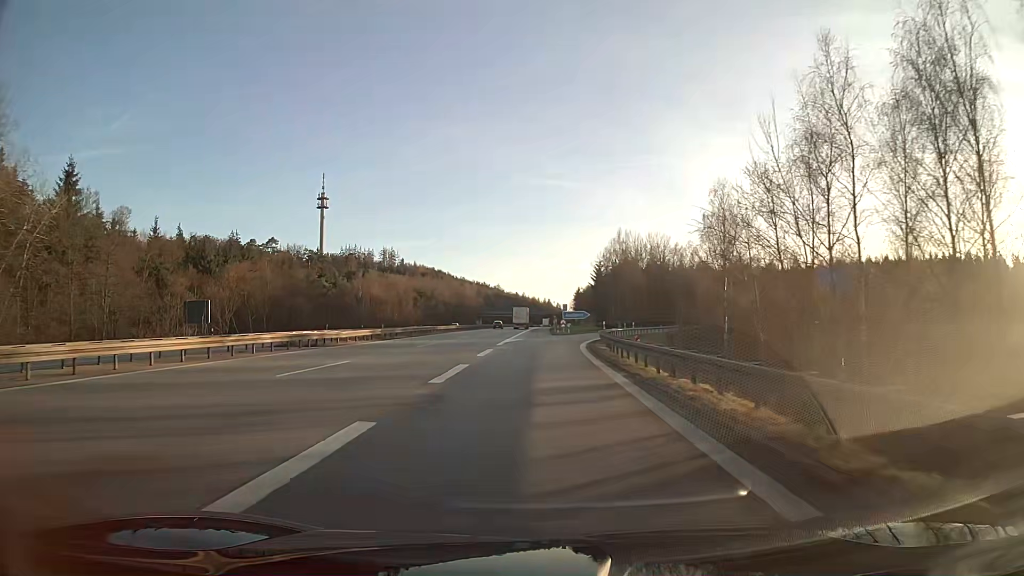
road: motorway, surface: asphalt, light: Day
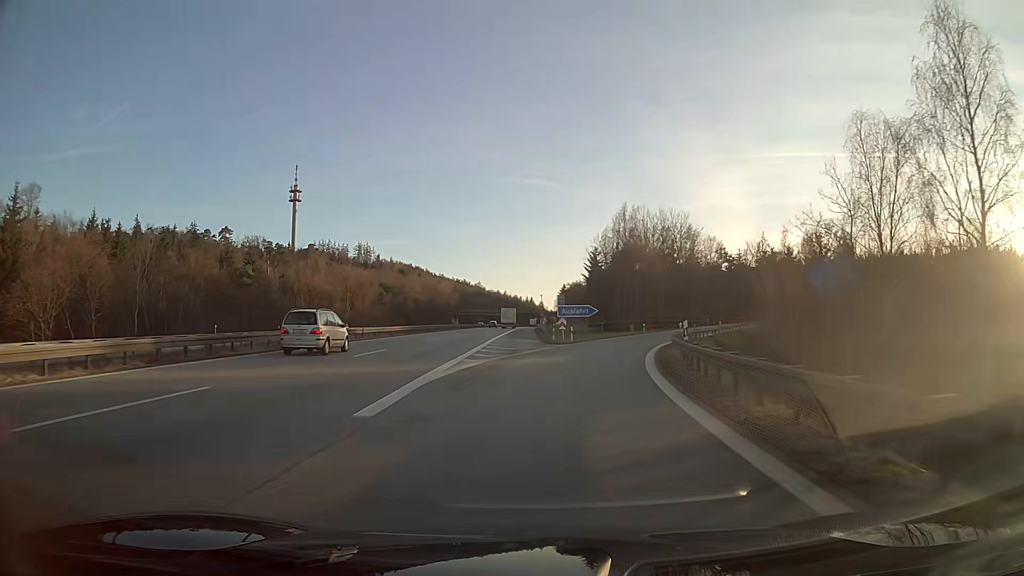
(+0.3, +28.8) m; +2°
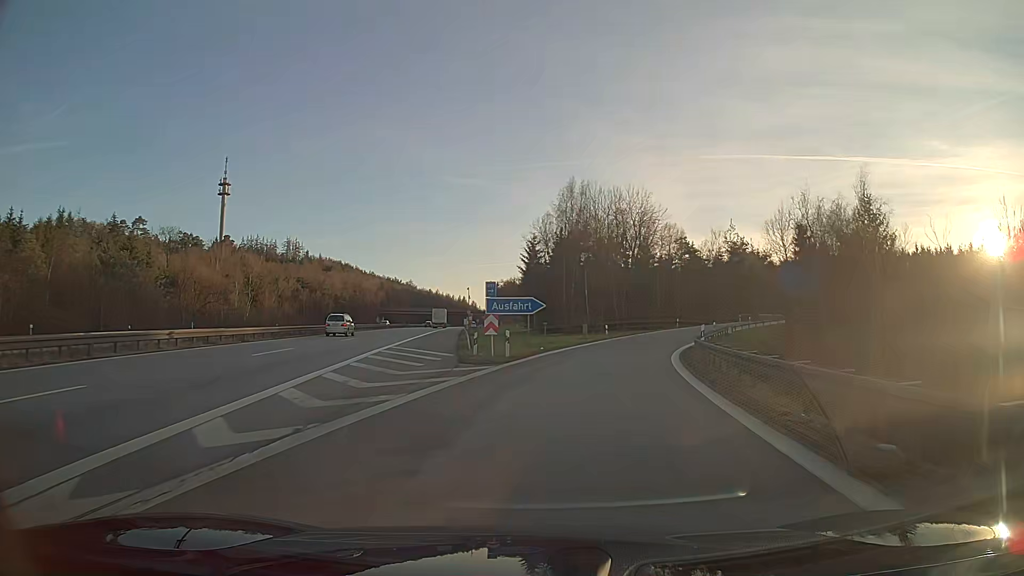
(+0.9, +18.9) m; +6°
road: motorway_link
(0, +10) (+1, +20) (+3, +30) (+6, +39) (+9, +49) (+13, +58) (+18, +67) (+22, +76) (+28, +84) (+34, +92) m
